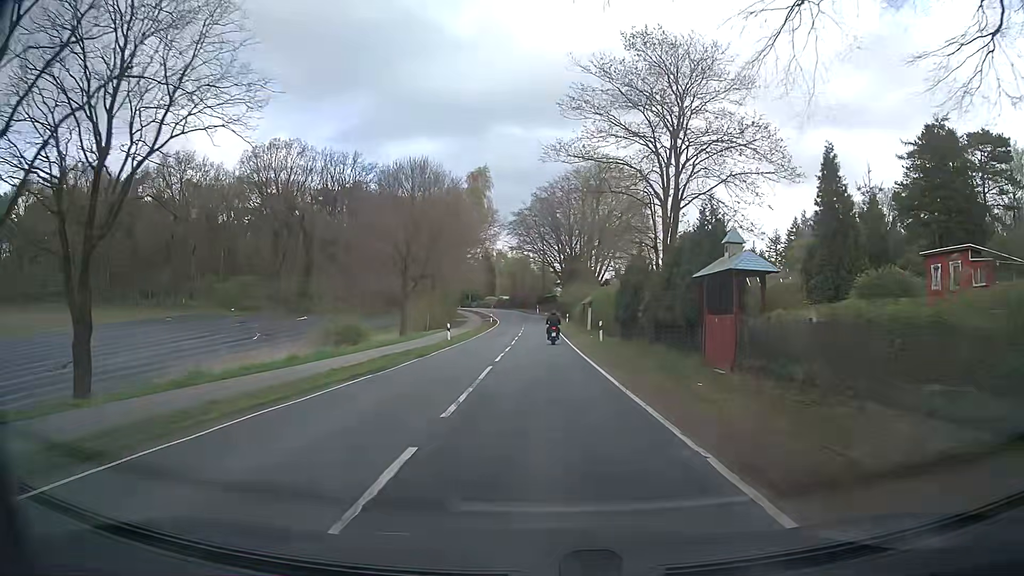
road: secondary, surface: asphalt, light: Day
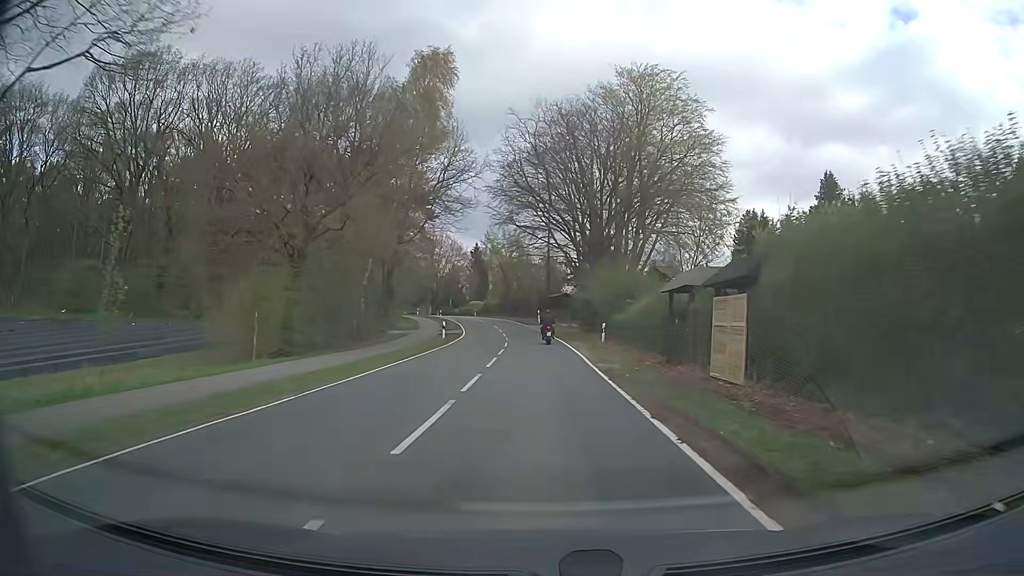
(-0.4, +40.5) m; 0°
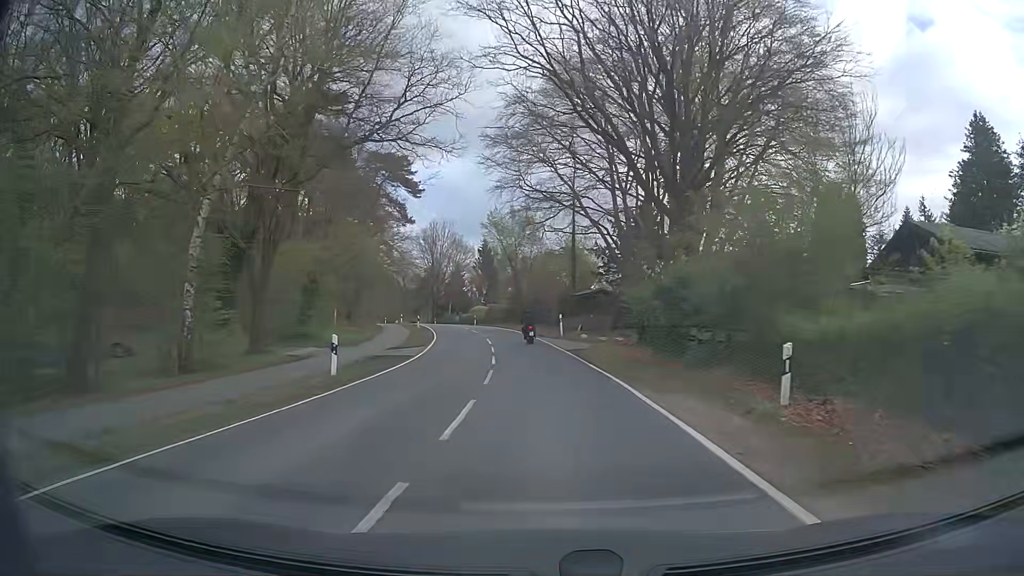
(-0.4, +23.5) m; -2°
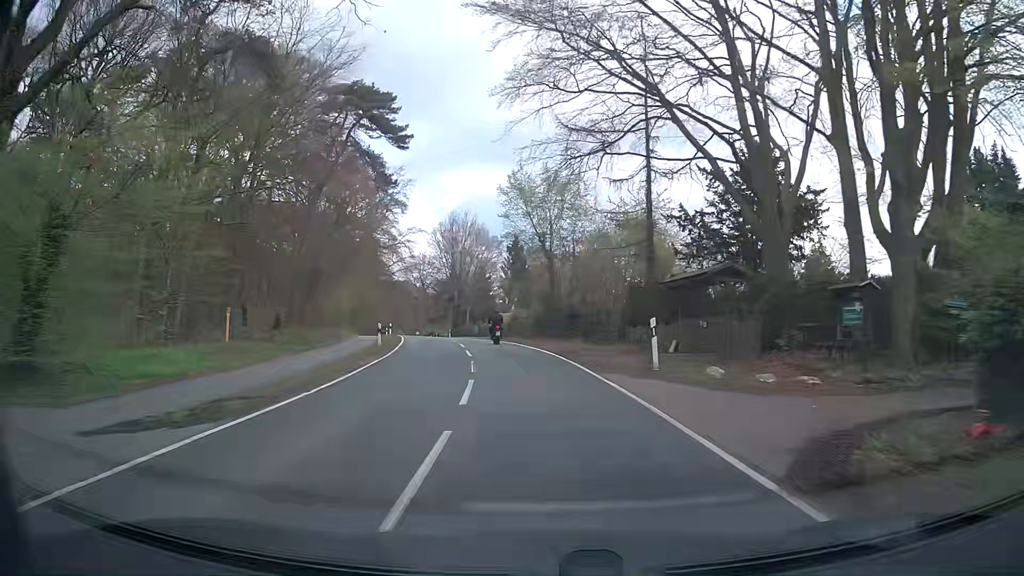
(-0.6, +23.0) m; -3°
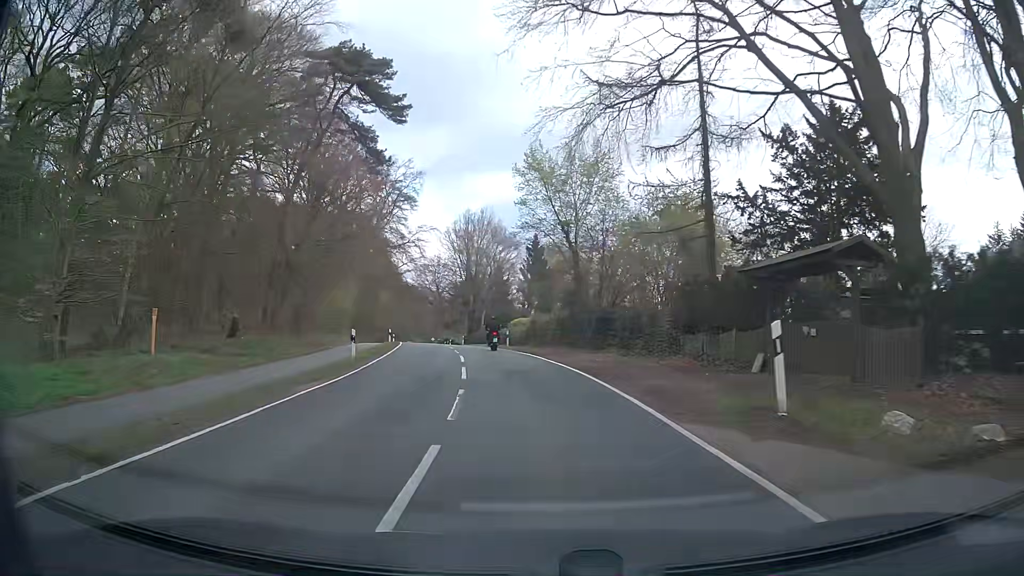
(-0.1, +7.5) m; -2°
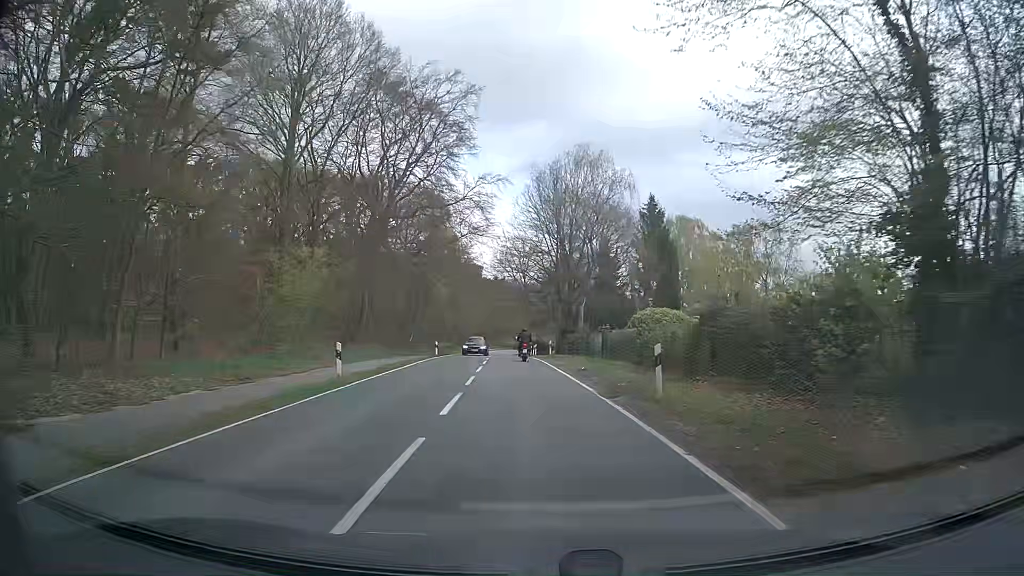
(-2.1, +30.0) m; -8°
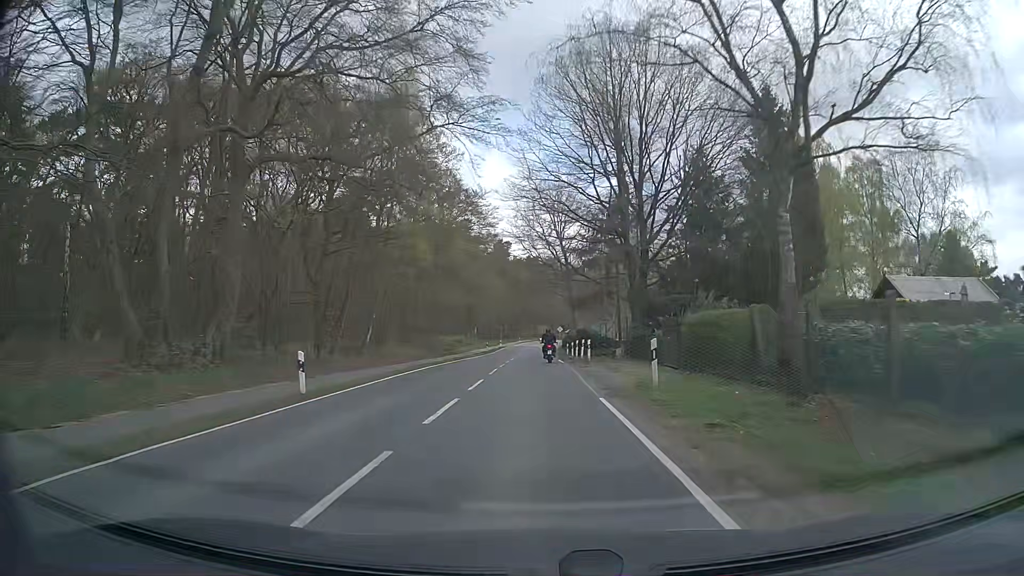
(-1.0, +32.4) m; -3°
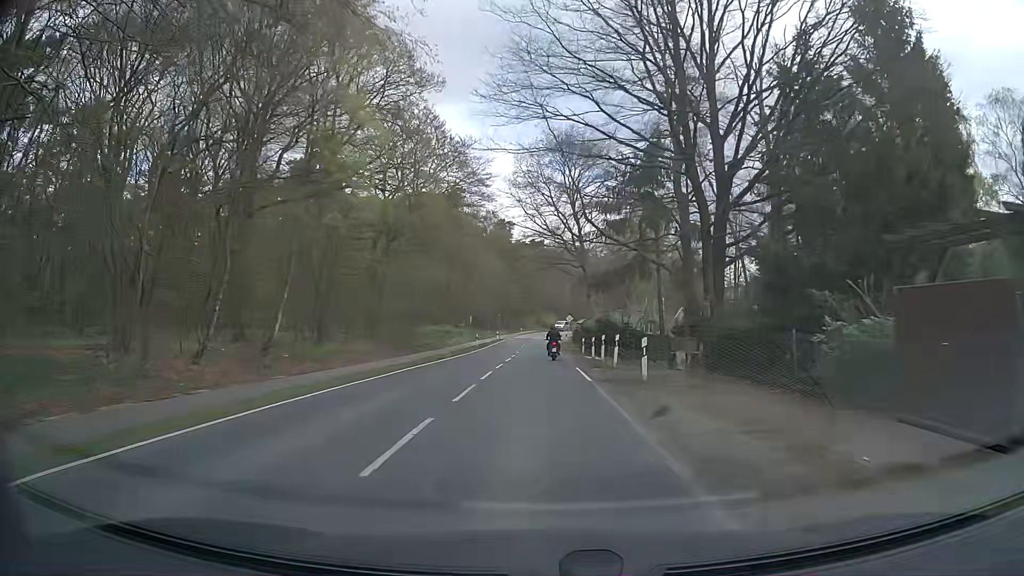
(-0.2, +16.6) m; -1°
(0, +10) (0, +20) (0, +30) (0, +40) (0, +50) (0, +60) (+1, +70) (+1, +80) (+2, +90) (+3, +100) m
